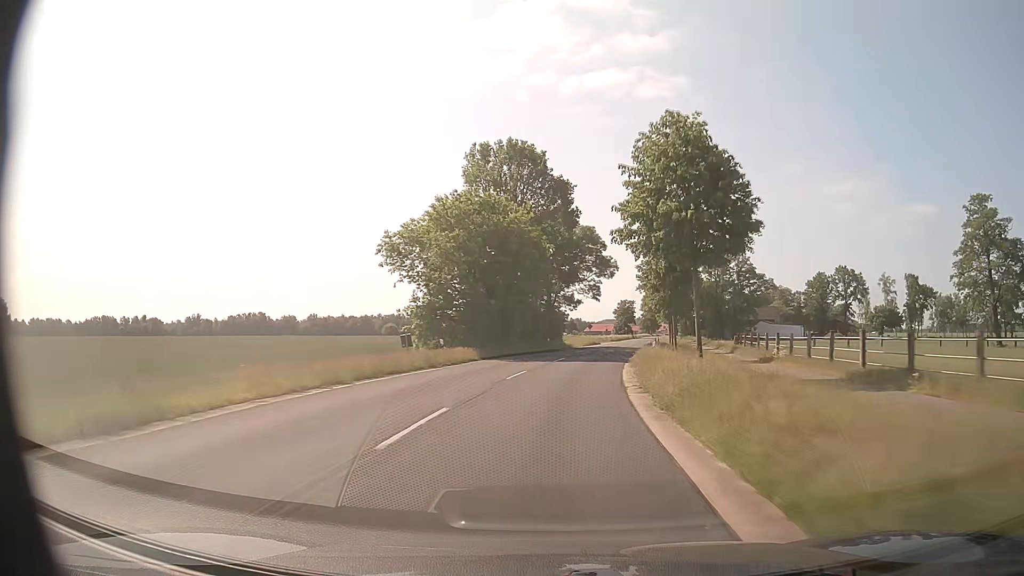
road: secondary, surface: asphalt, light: Day
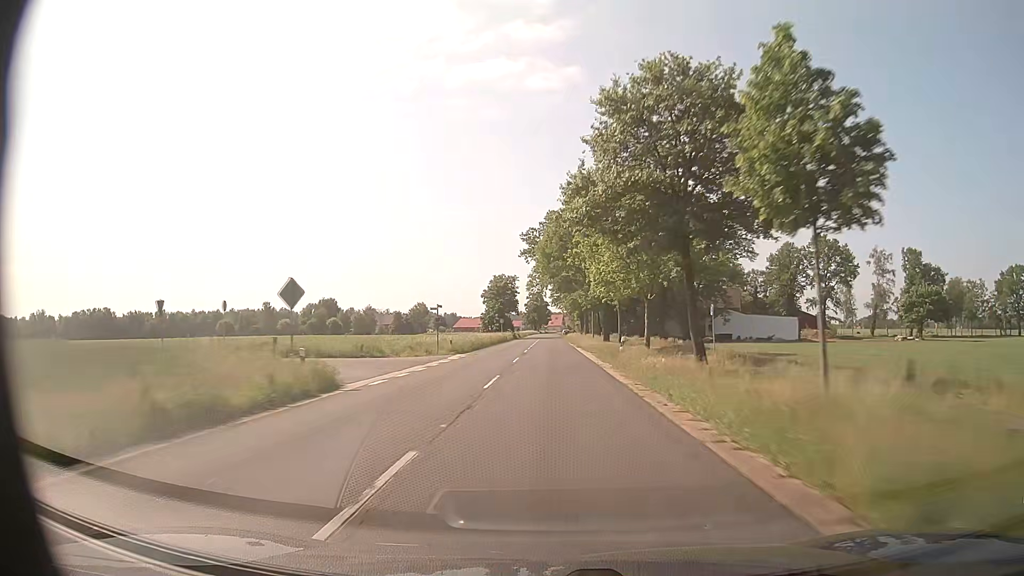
(+9.6, +75.2) m; +11°
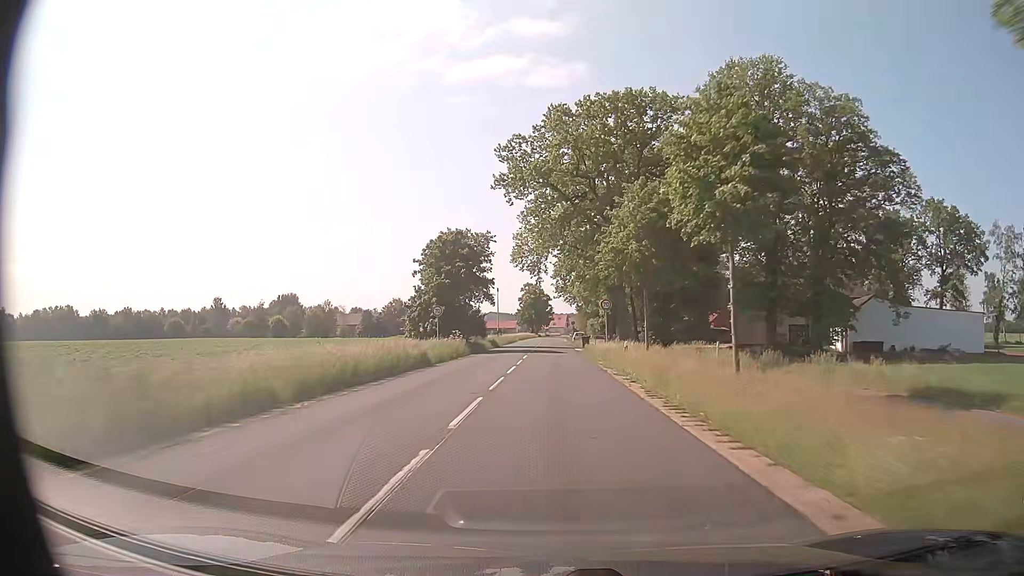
(-0.2, +53.4) m; -1°
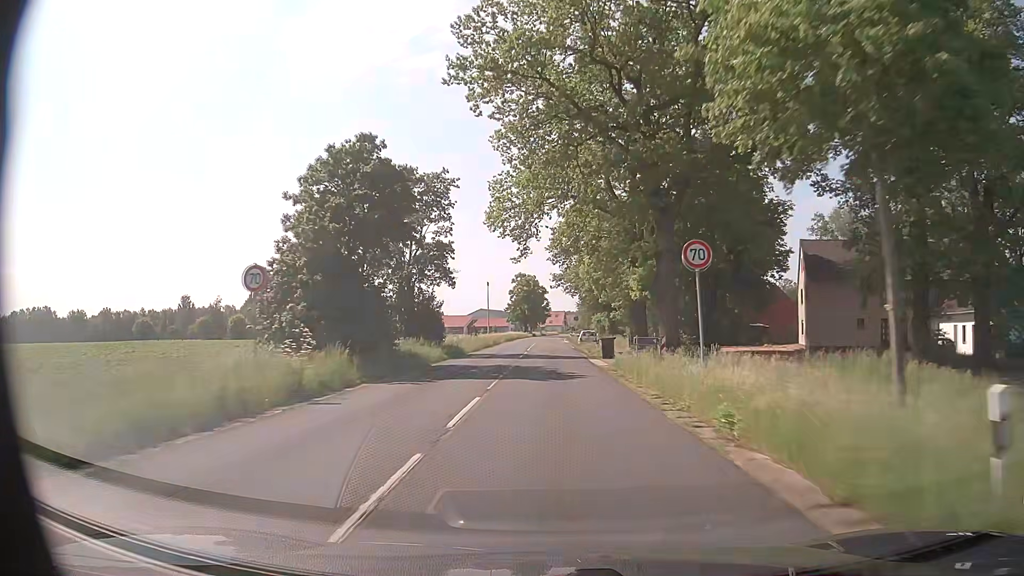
(+0.2, +24.1) m; +1°
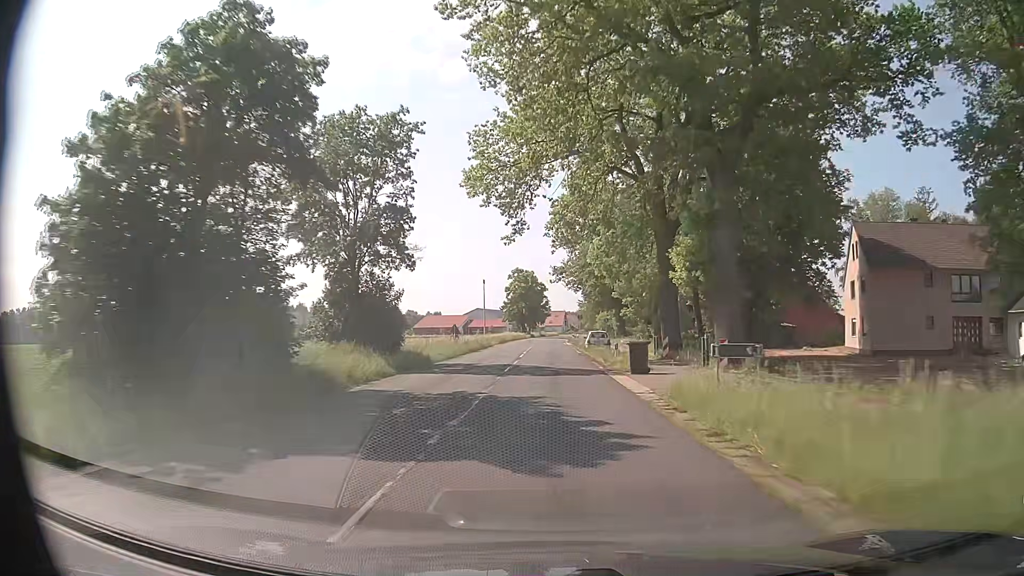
(0.0, +11.4) m; 0°
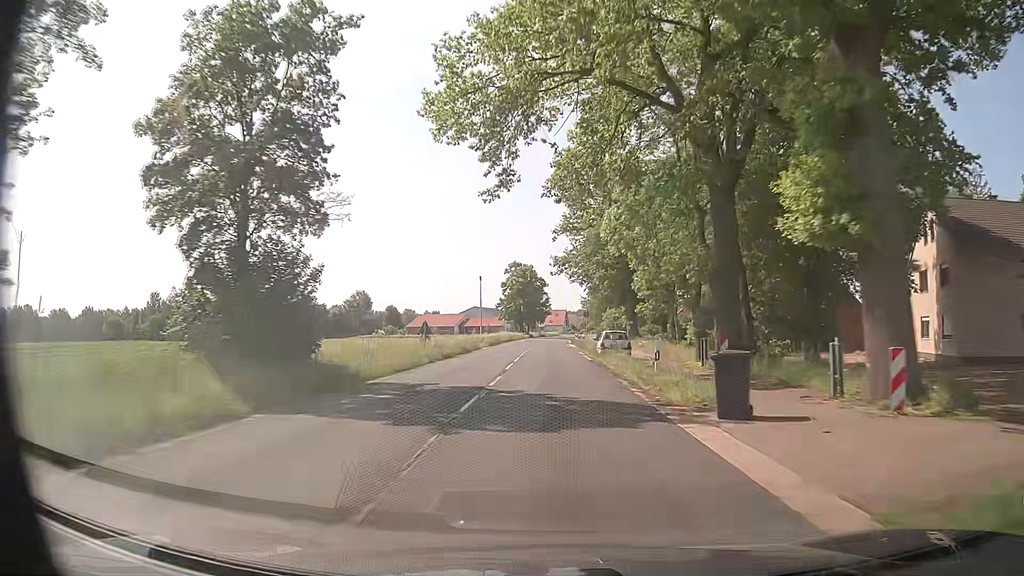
(0.0, +11.0) m; 0°
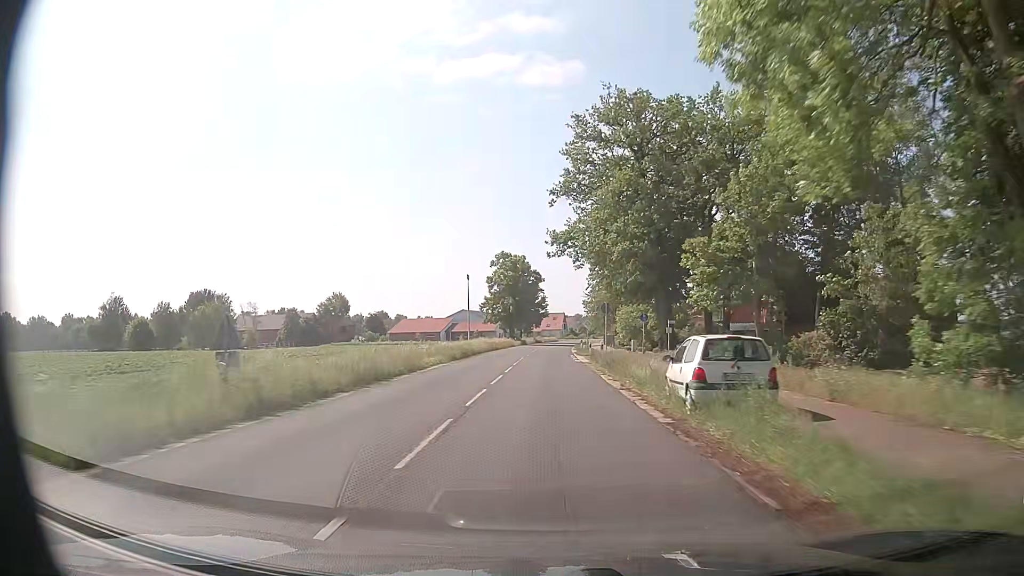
(0.0, +22.0) m; 0°
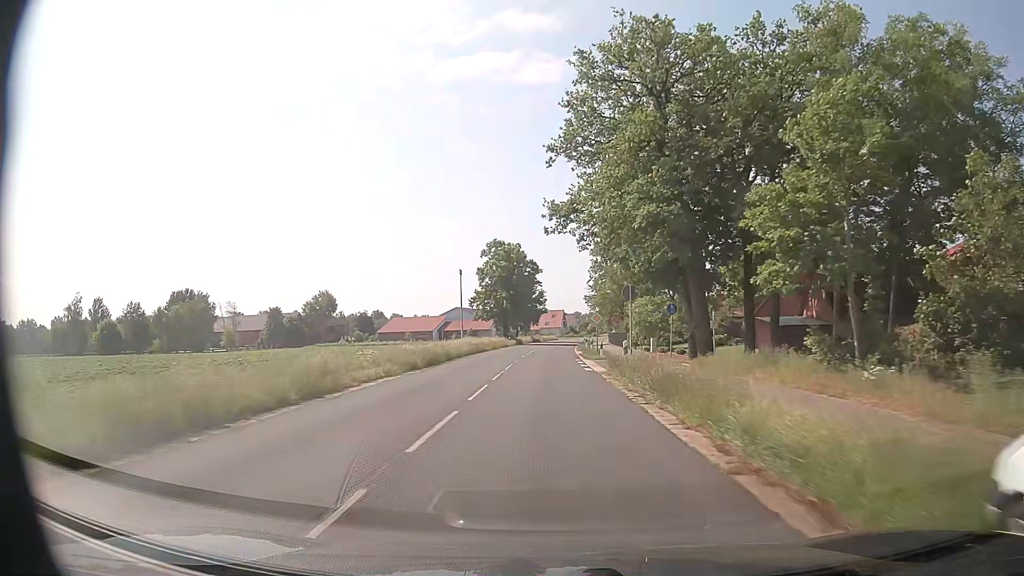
(+0.1, +11.1) m; 0°
(0, +10) (0, +20) (0, +30) (+1, +40) (+1, +50) (+1, +60) (+2, +70) (+2, +80) (+3, +90) (+4, +100) m
